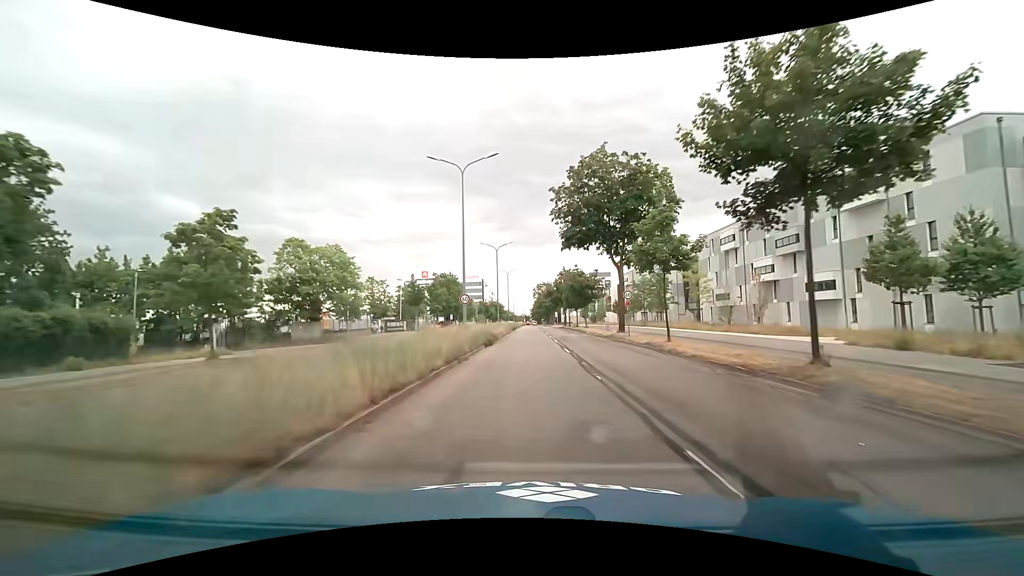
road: primary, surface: asphalt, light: Day
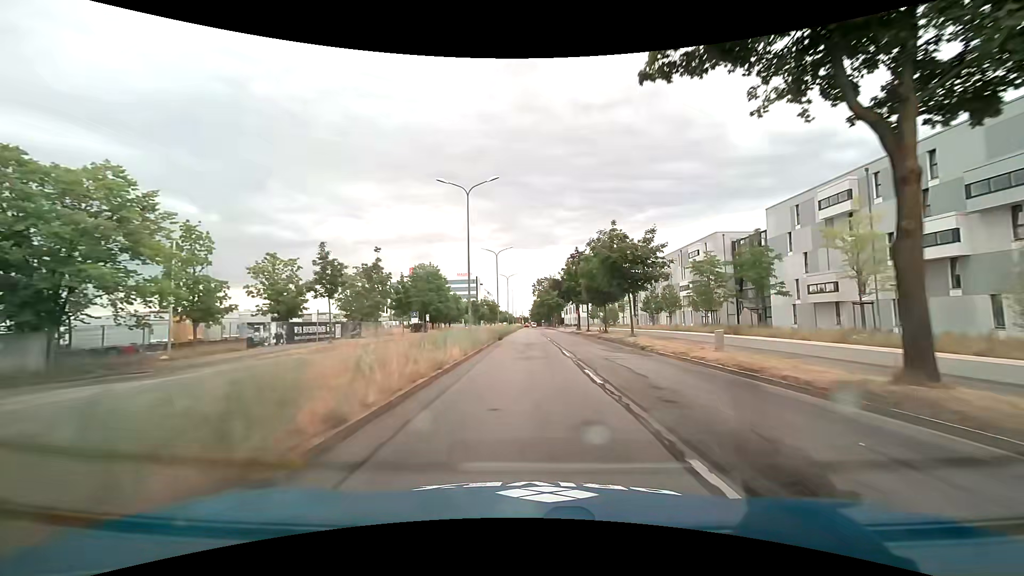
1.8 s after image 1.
(0.0, +27.3) m; 0°
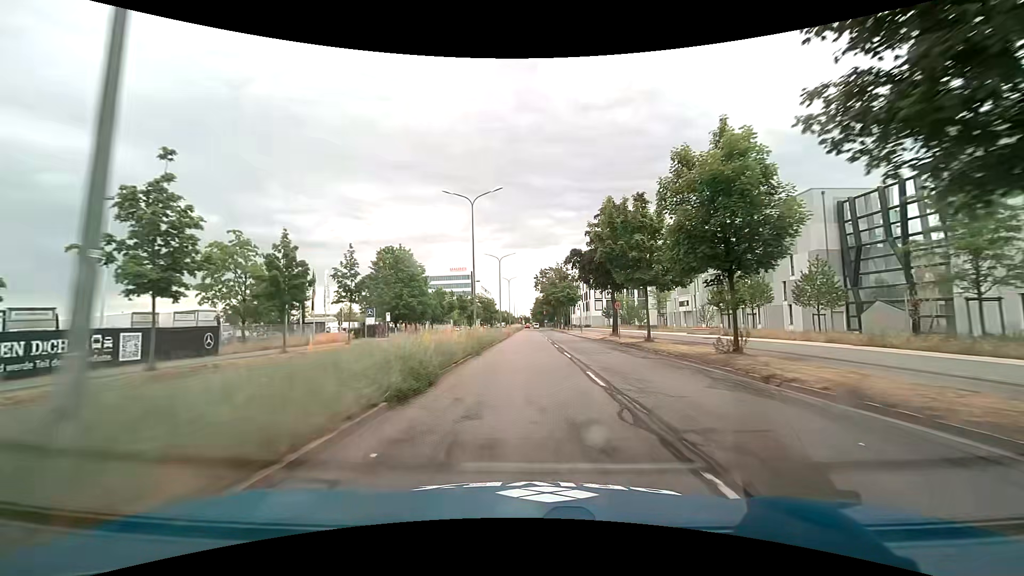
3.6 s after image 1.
(+0.1, +27.4) m; 0°
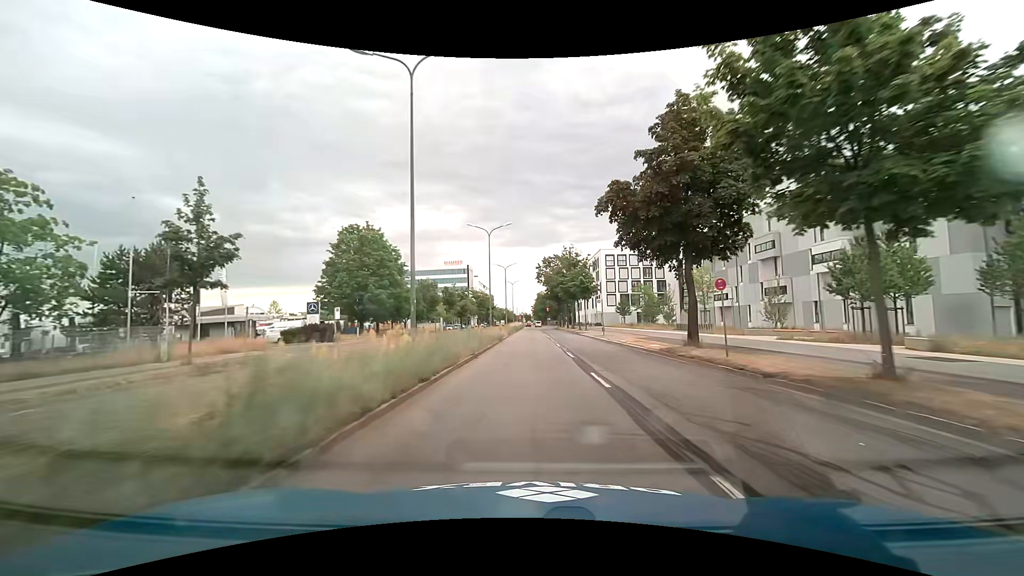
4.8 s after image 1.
(0.0, +18.2) m; 0°
(0, +10) (0, +20) (0, +30) (0, +40) (0, +50) (0, +60) (0, +70) (0, +80) (0, +90) (0, +100) m
